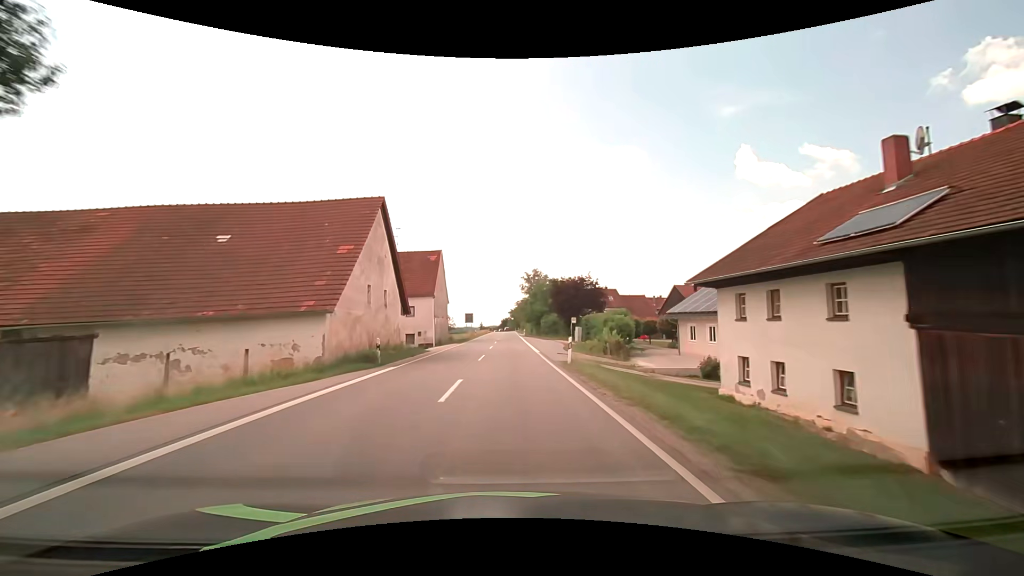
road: secondary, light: Day
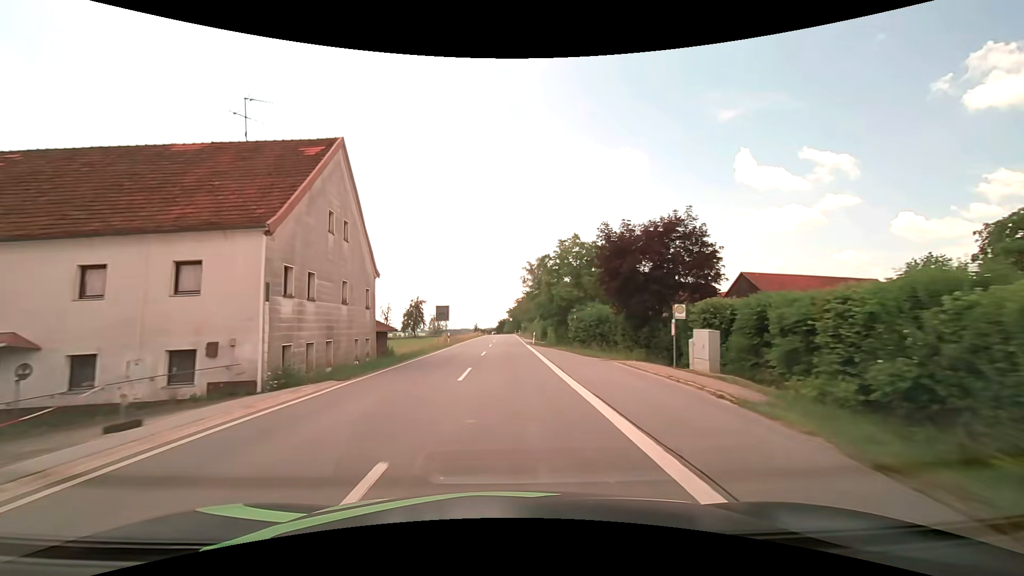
(+0.1, +32.2) m; 0°
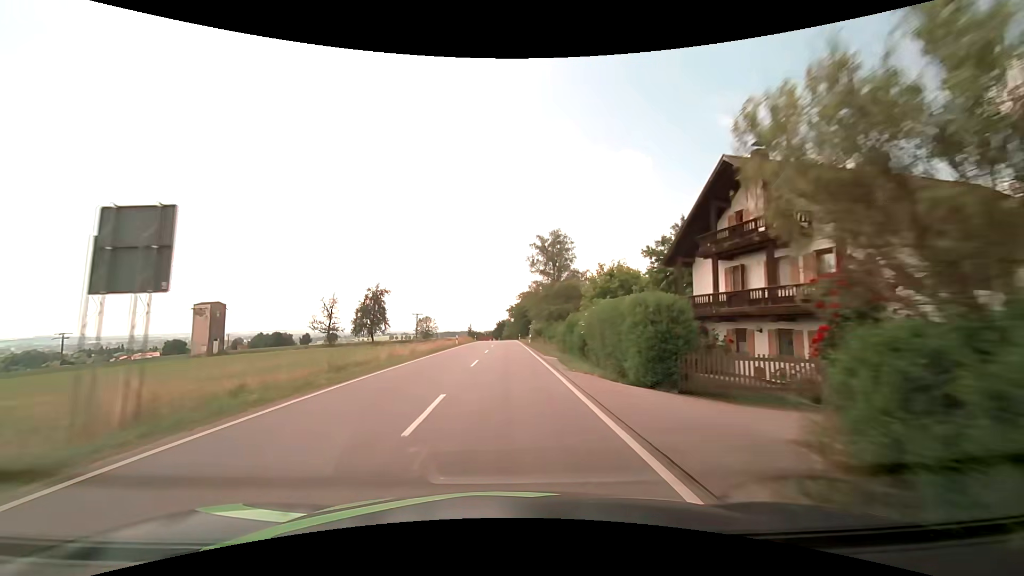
(-0.1, +42.9) m; 0°
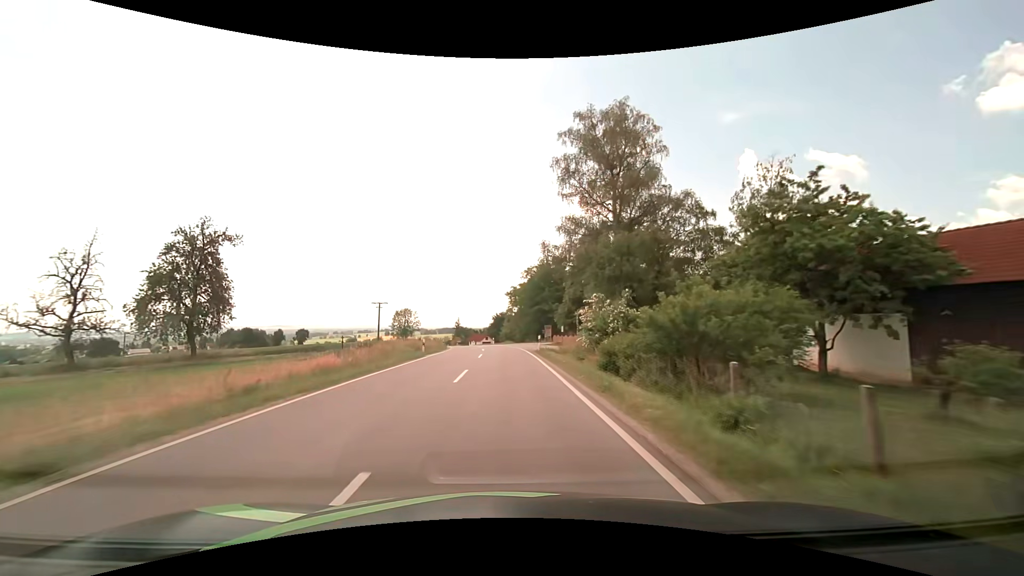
(-0.4, +53.7) m; 0°
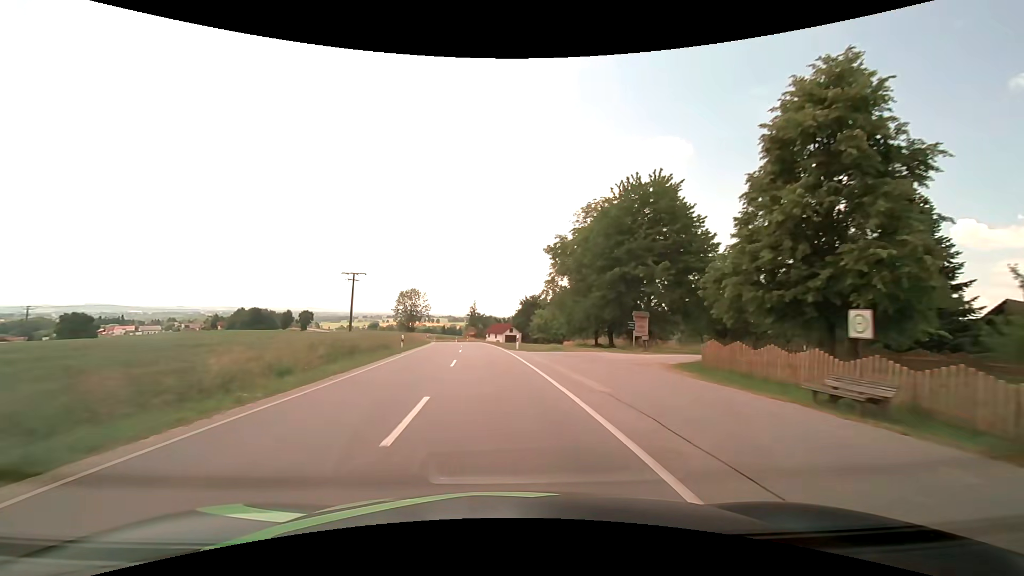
(-0.8, +43.2) m; -3°
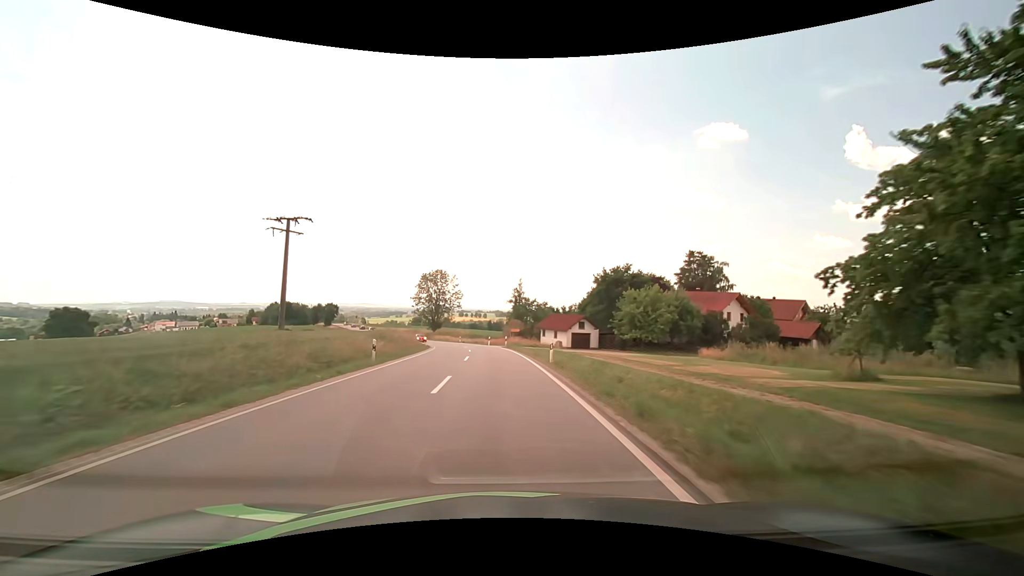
(-2.3, +43.6) m; -6°
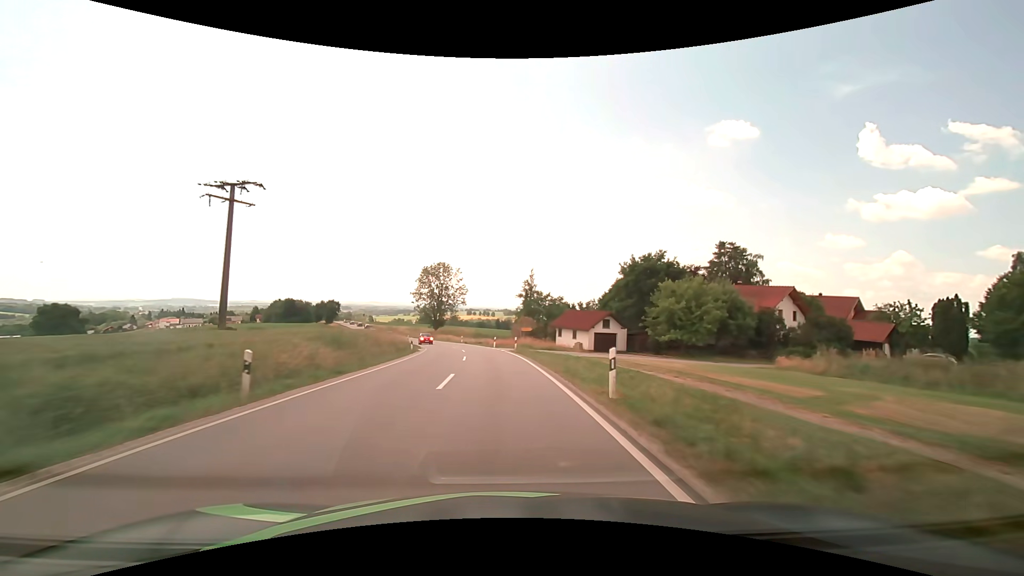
(-0.1, +10.9) m; -1°
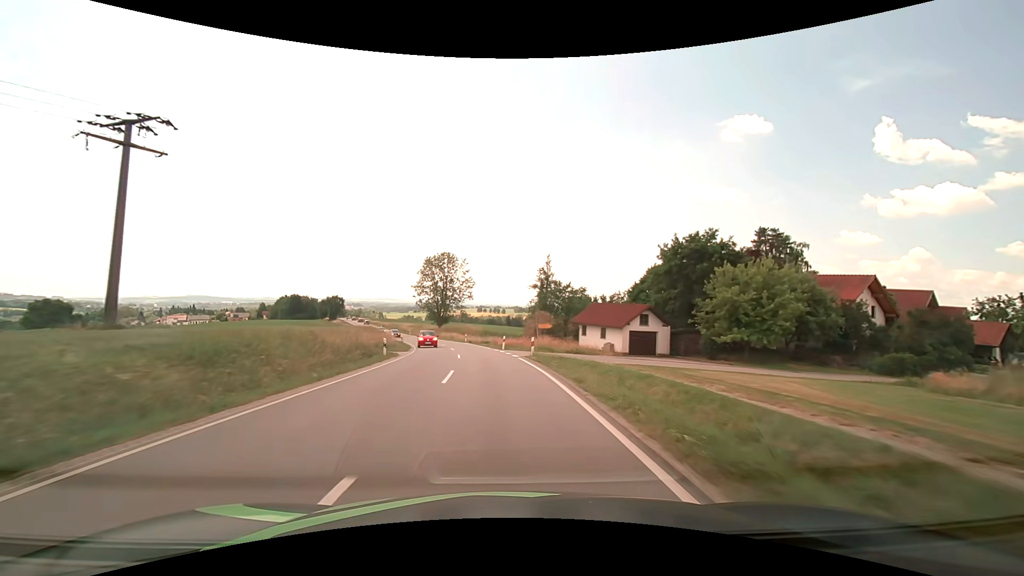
(-0.1, +11.0) m; -1°
(0, +10) (-1, +20) (-1, +30) (-3, +40) (-4, +50) (-7, +59) (-9, +69) (-12, +79) (-15, +88) (-19, +98) m
